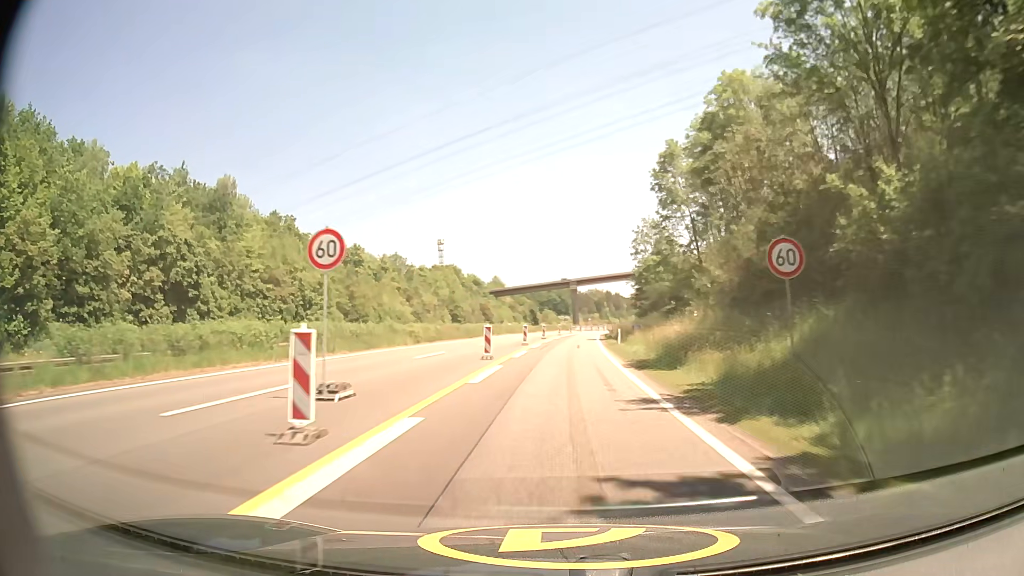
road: motorway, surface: asphalt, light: Day
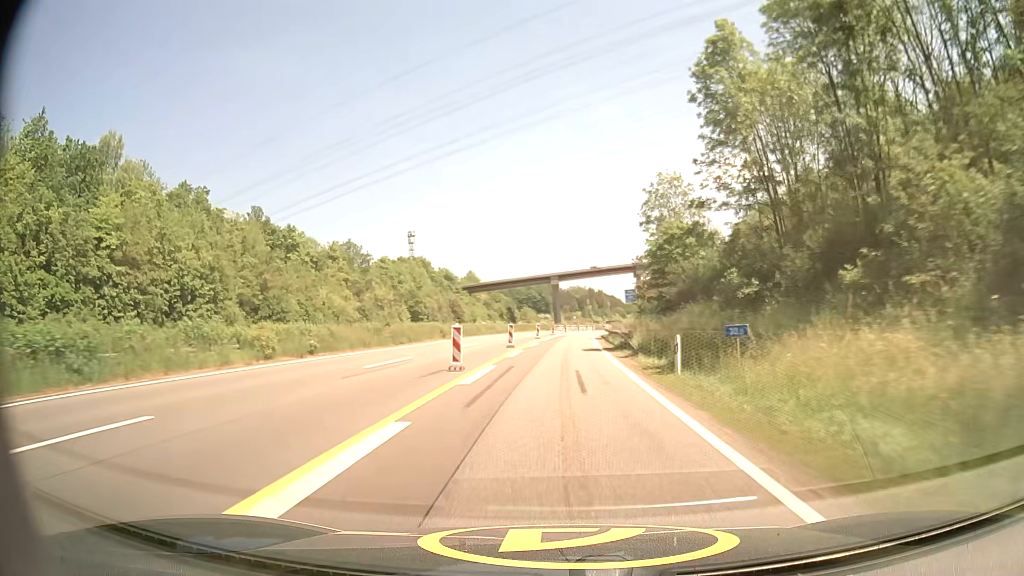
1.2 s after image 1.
(+0.3, +24.3) m; +2°
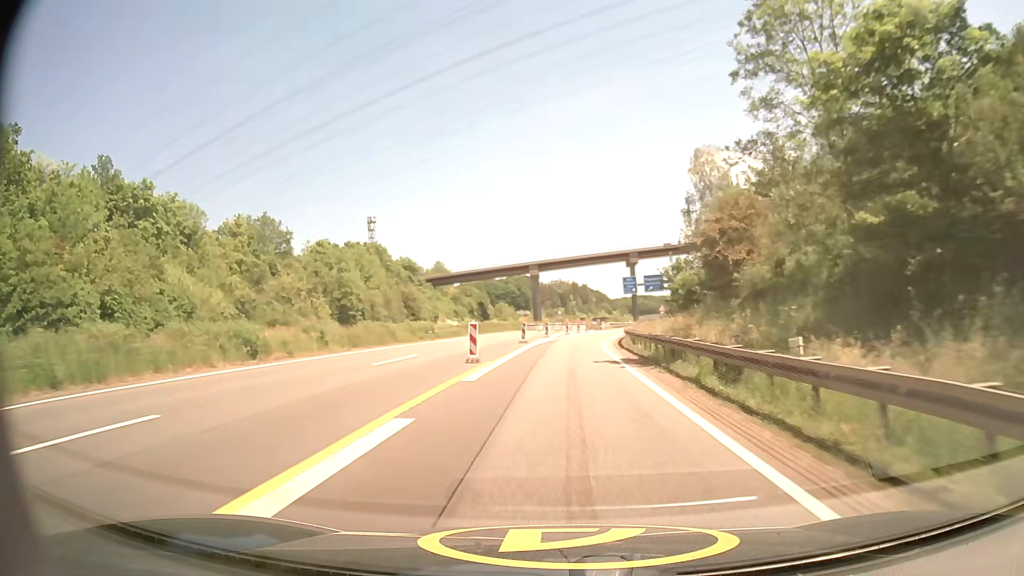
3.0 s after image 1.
(+0.6, +35.7) m; +1°
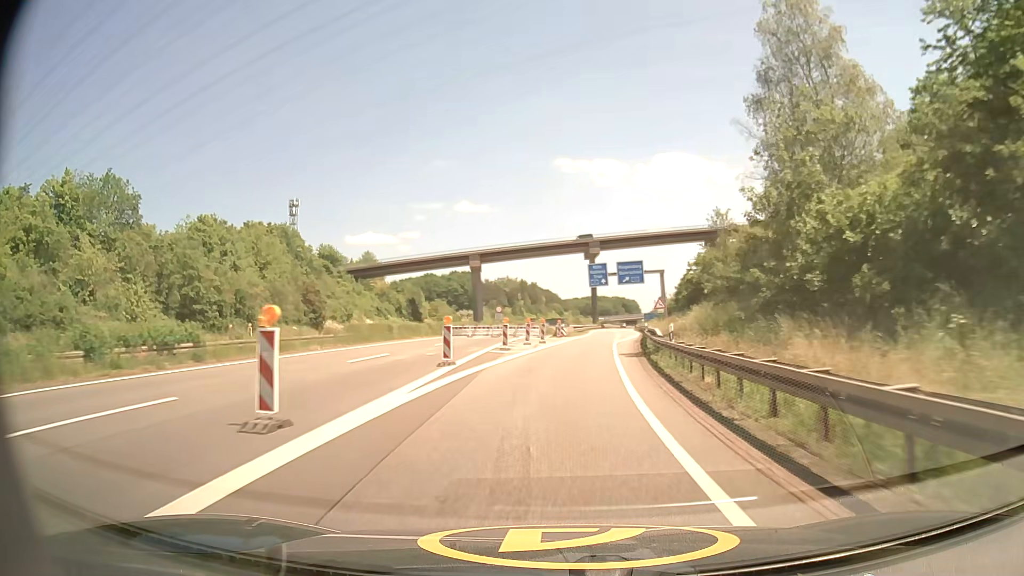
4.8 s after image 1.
(+1.1, +33.5) m; +5°
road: motorway_link
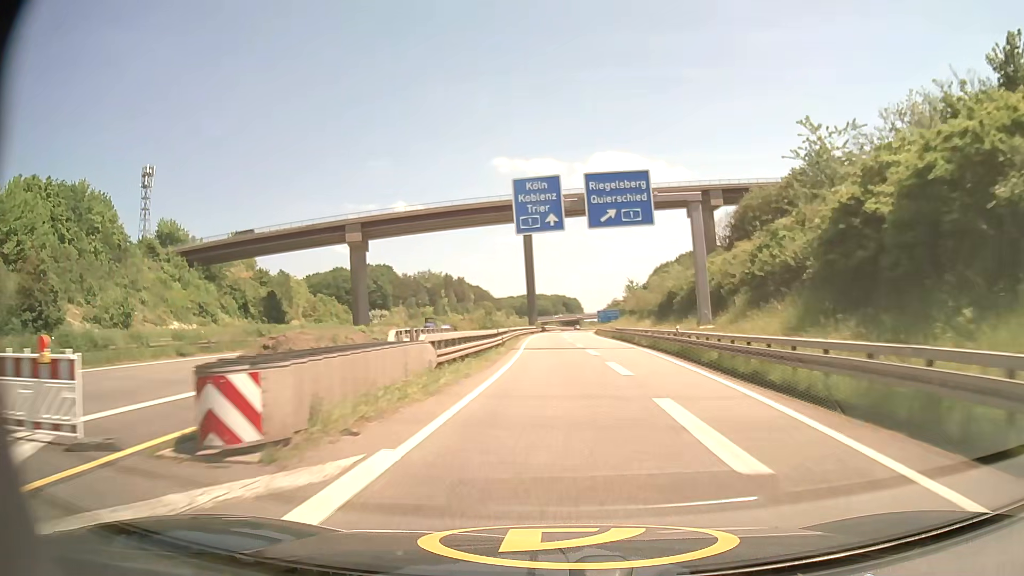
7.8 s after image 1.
(+3.1, +56.7) m; +5°
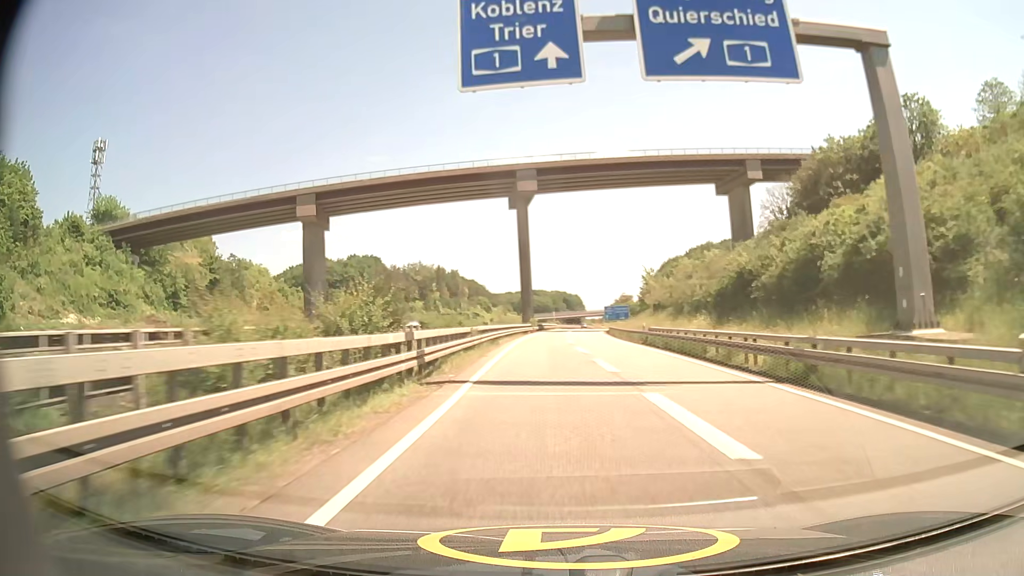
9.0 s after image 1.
(0.0, +23.4) m; 0°
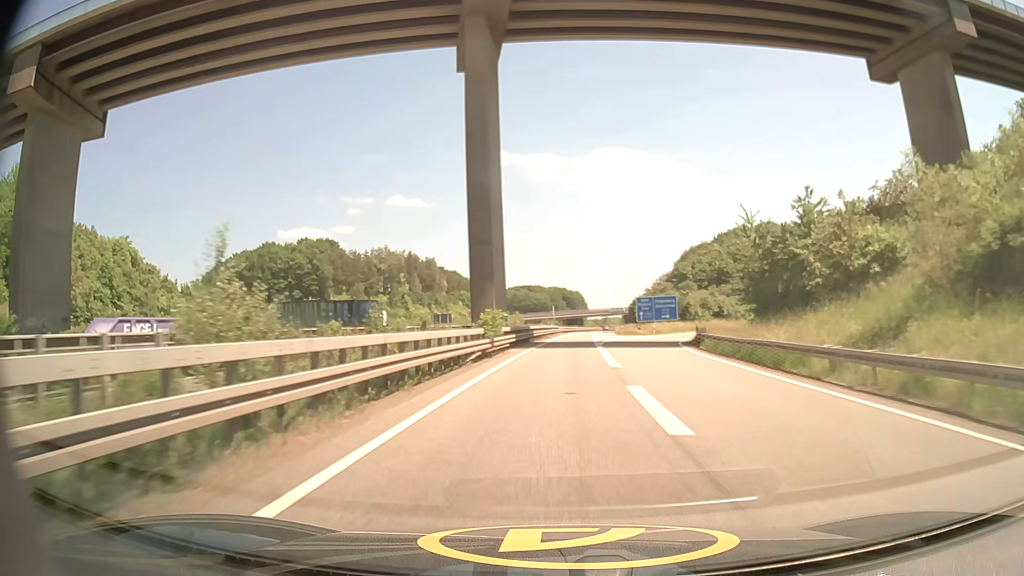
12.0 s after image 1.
(-0.4, +58.4) m; 0°
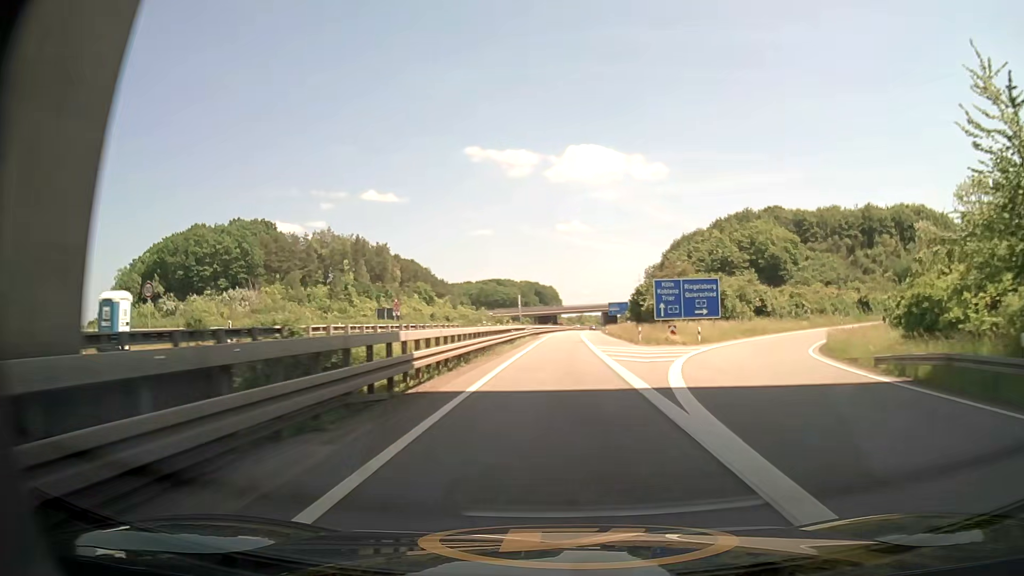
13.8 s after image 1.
(+0.8, +35.8) m; +3°
(0, +10) (0, +20) (0, +30) (0, +40) (0, +50) (0, +60) (+1, +70) (+1, +80) (+1, +90) (+2, +100) m
